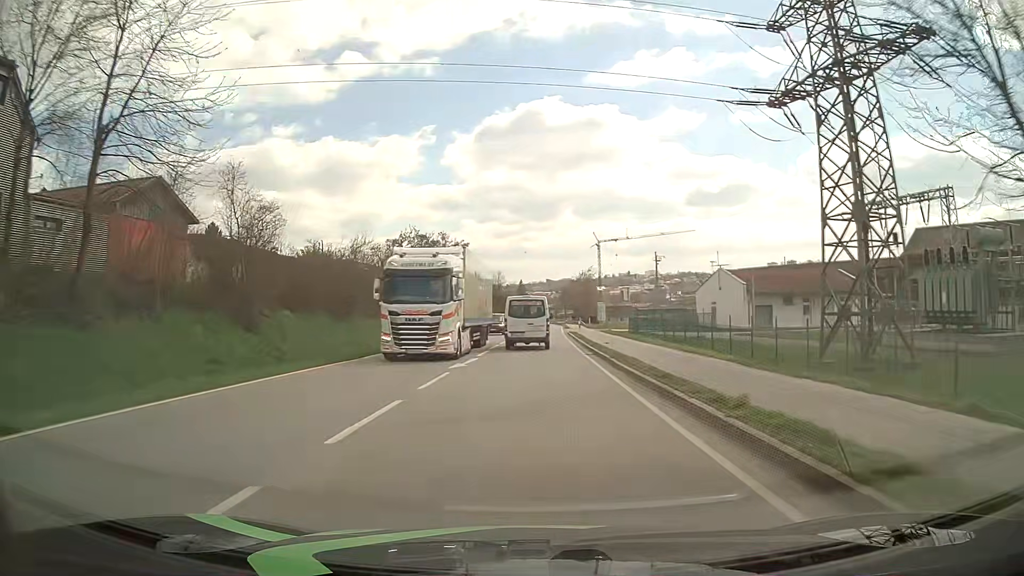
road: primary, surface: asphalt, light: Day
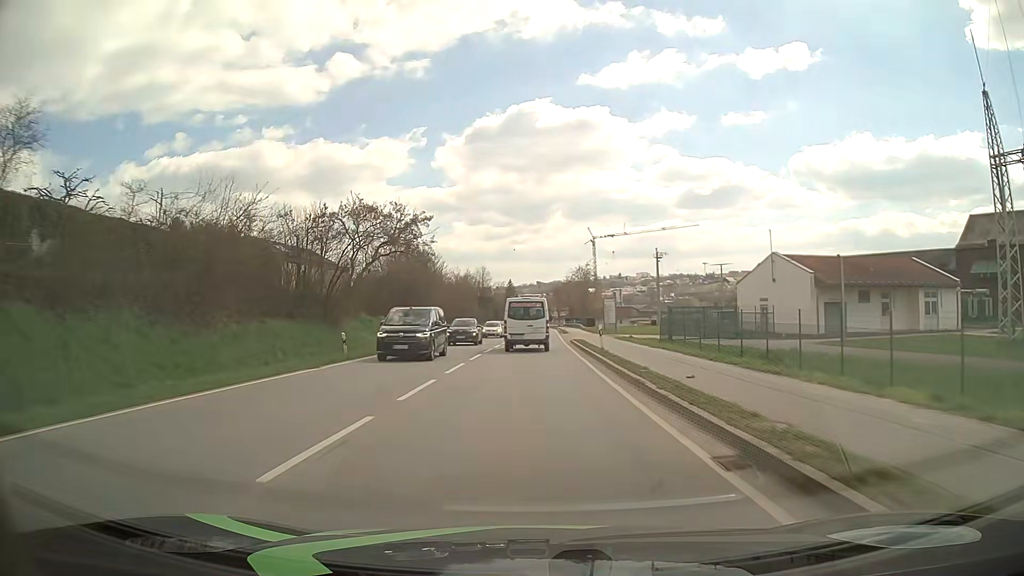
(+0.1, +19.7) m; +1°
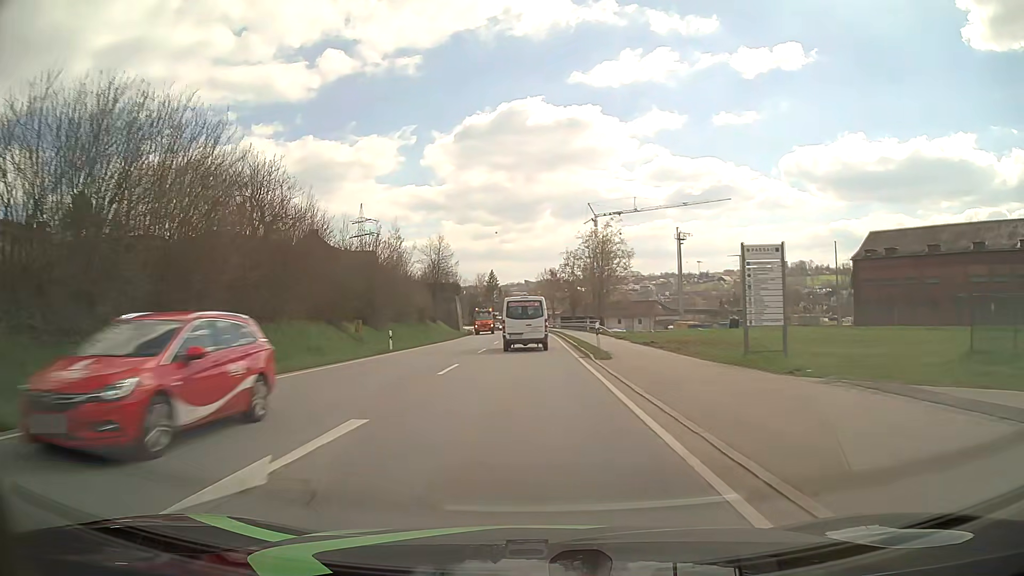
(+0.7, +48.9) m; +1°
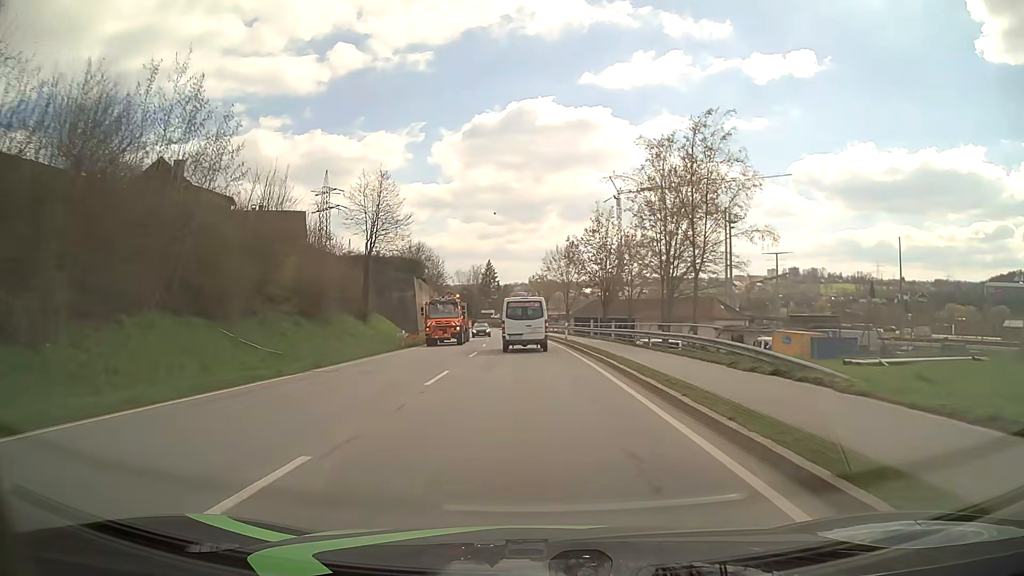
(0.0, +38.8) m; 0°
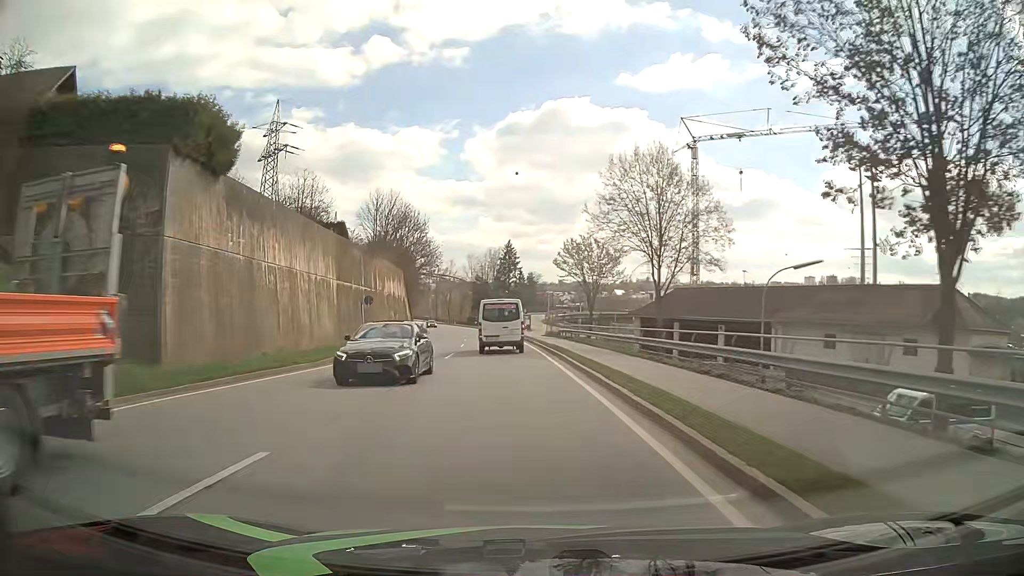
(-0.5, +47.9) m; -2°
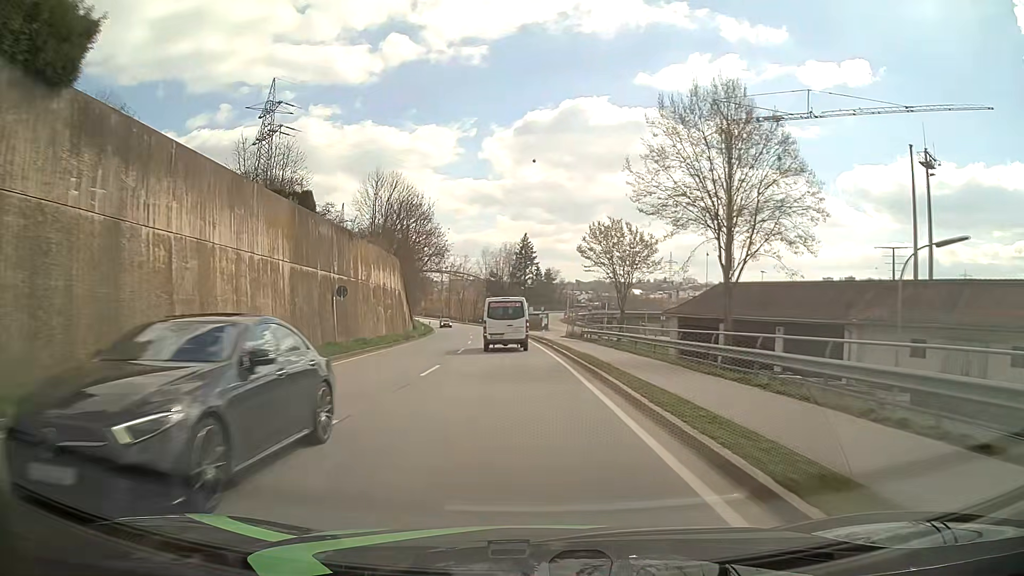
(-0.1, +9.5) m; -1°
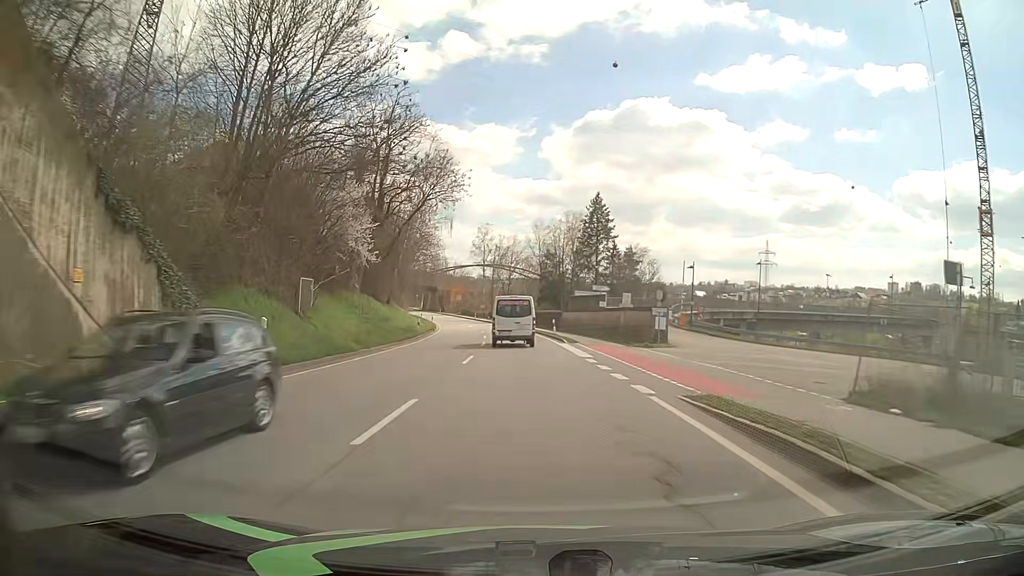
(-2.4, +47.1) m; -5°
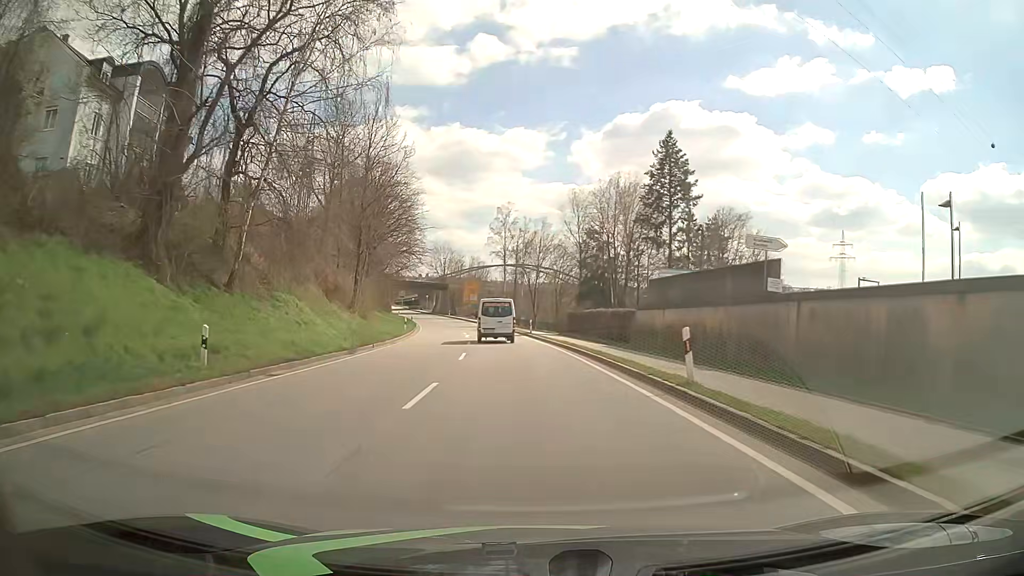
(-0.8, +34.2) m; -3°
(0, +10) (0, +20) (-1, +30) (-1, +40) (-2, +50) (-3, +60) (-5, +70) (-6, +80) (-8, +89) (-10, +99) m
